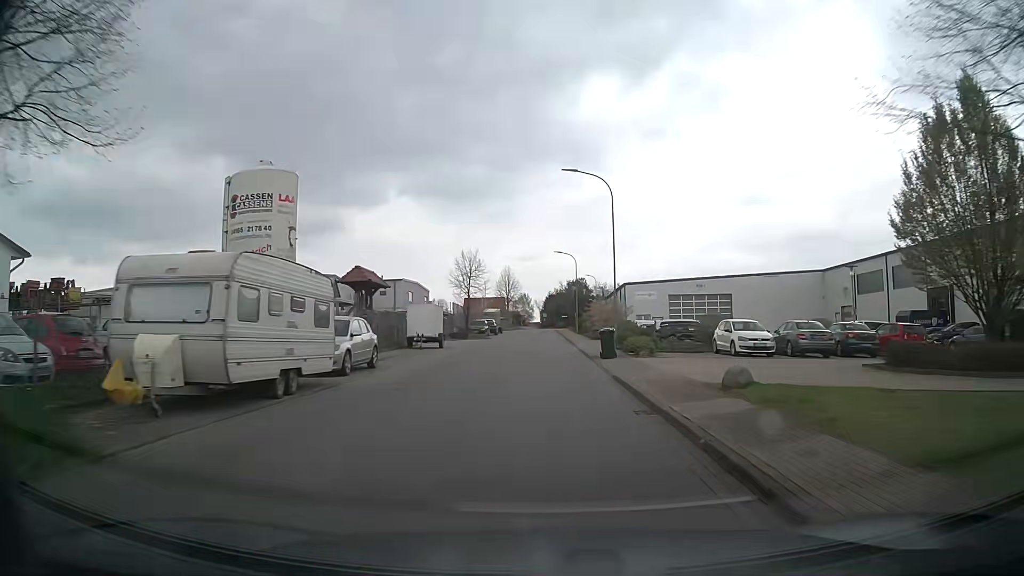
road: residential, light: Day
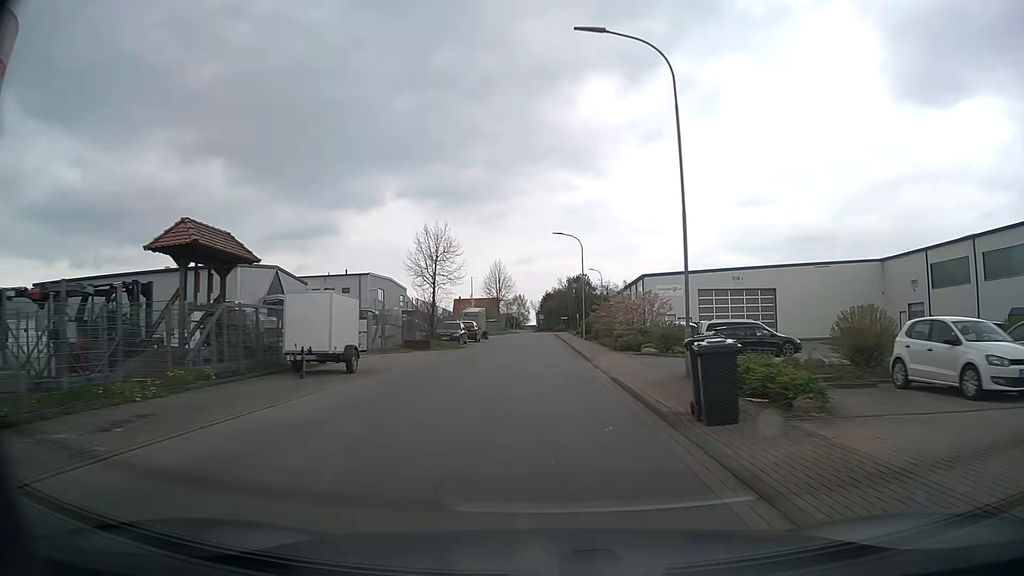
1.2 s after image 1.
(0.0, +15.5) m; 0°
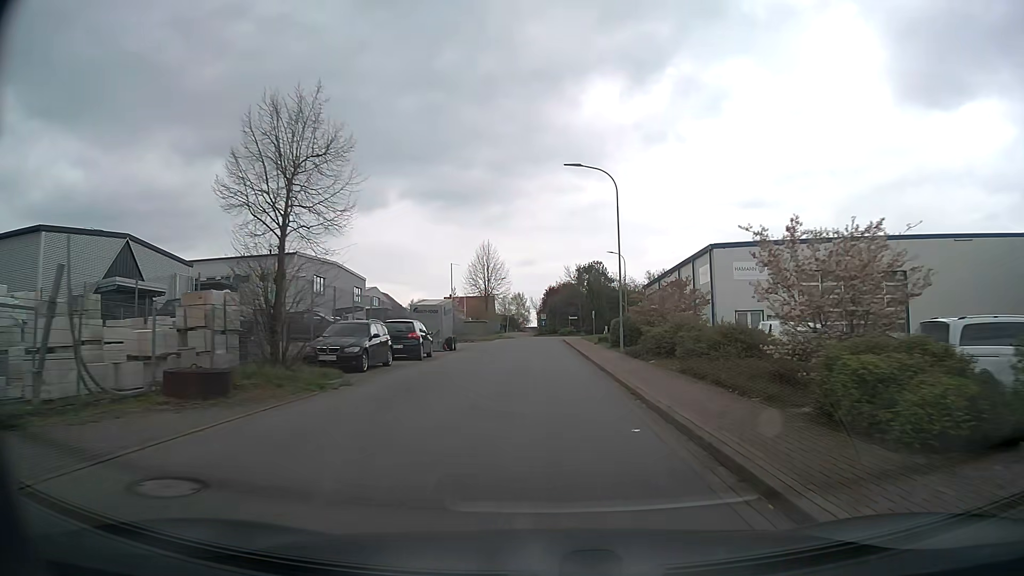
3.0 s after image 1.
(0.0, +22.8) m; 0°
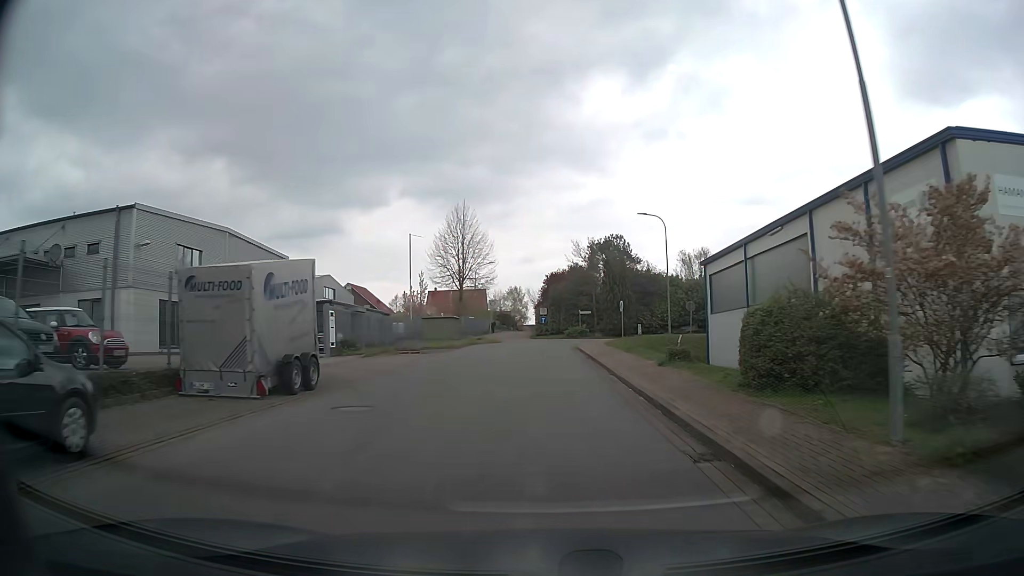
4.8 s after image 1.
(0.0, +21.9) m; 0°
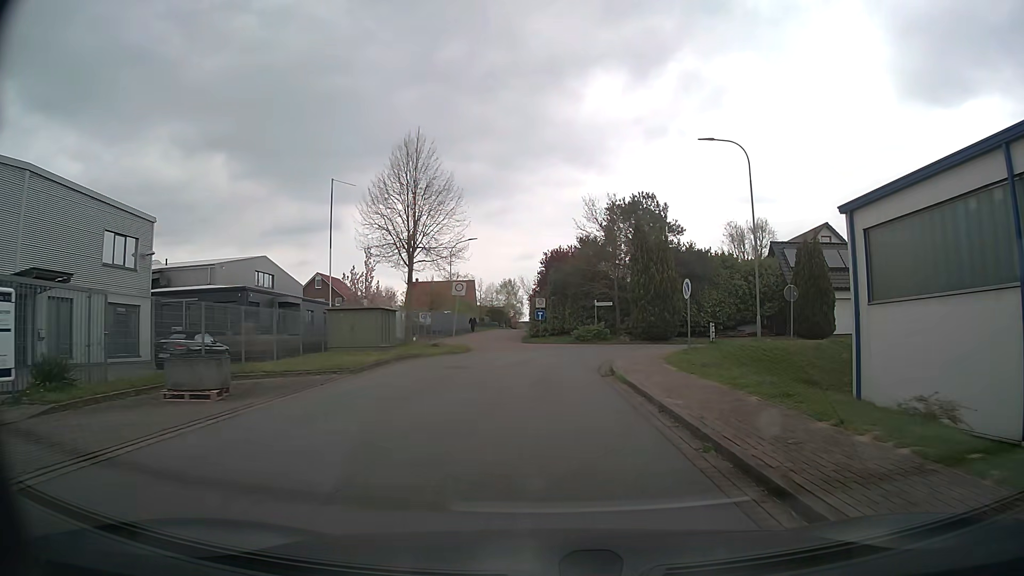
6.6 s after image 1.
(+0.1, +17.9) m; 0°
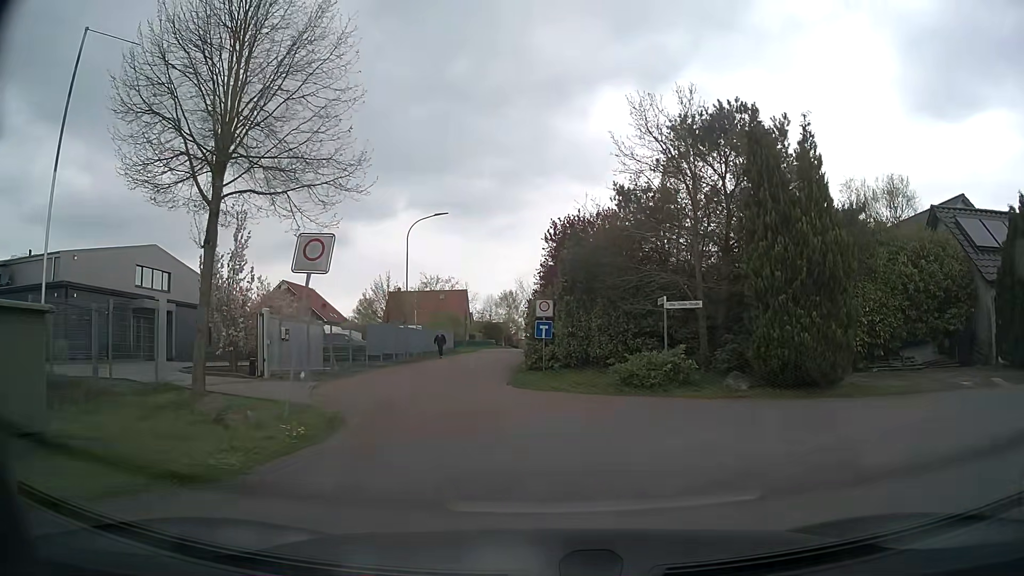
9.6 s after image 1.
(0.0, +19.4) m; 0°
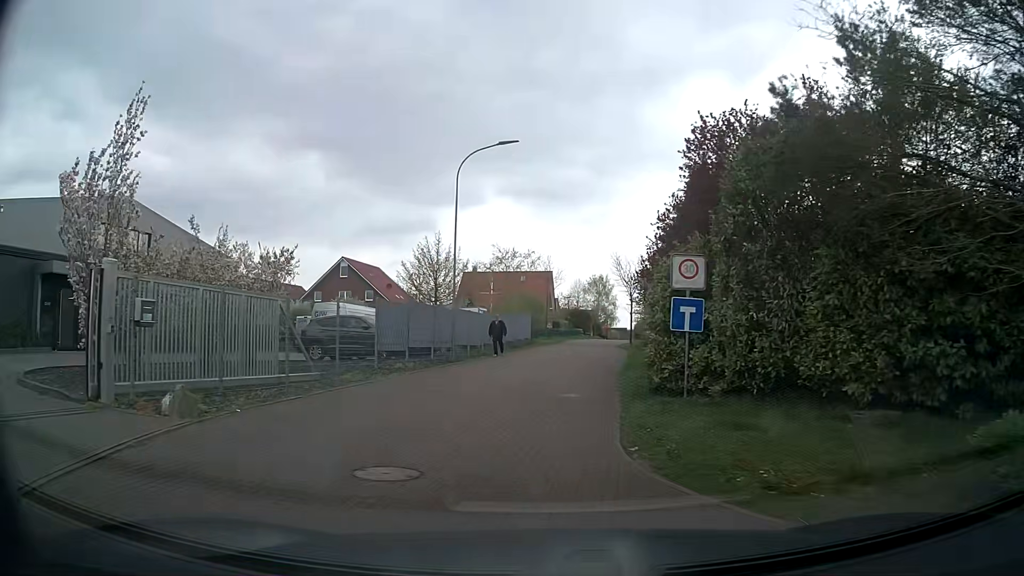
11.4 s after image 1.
(-0.8, +12.3) m; -7°
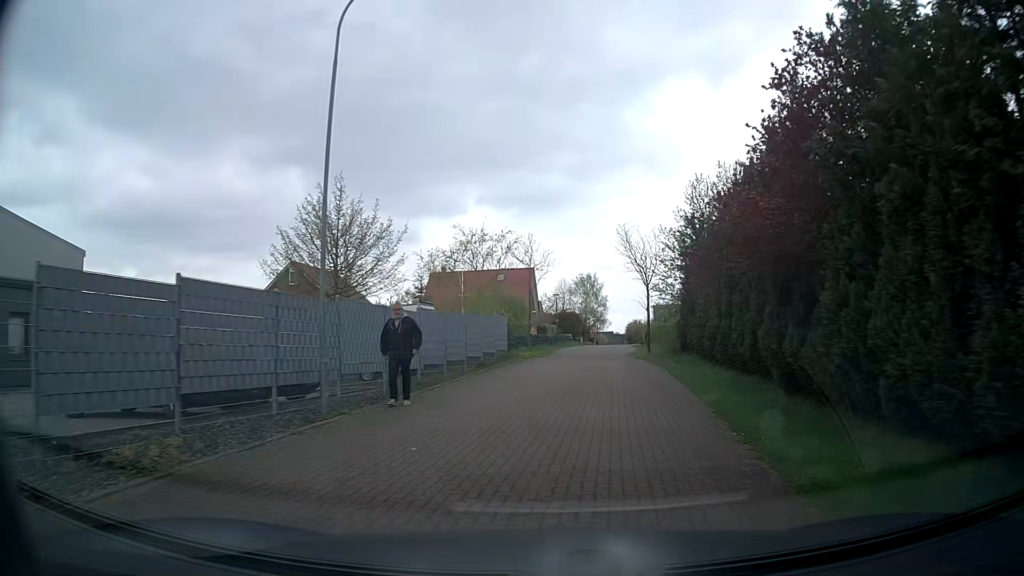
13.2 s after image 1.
(-0.2, +13.6) m; +1°
(0, +10) (+1, +20) (+1, +30) (+3, +40) (+4, +50) (+5, +60) (+6, +70) (+8, +80) (+9, +89) (+16, +97) m
